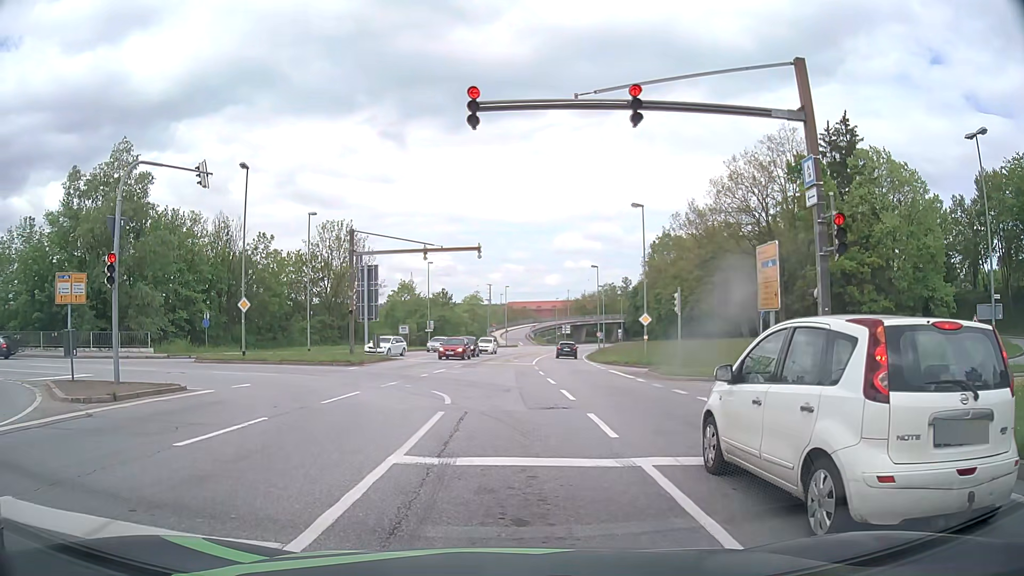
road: primary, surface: asphalt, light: Day
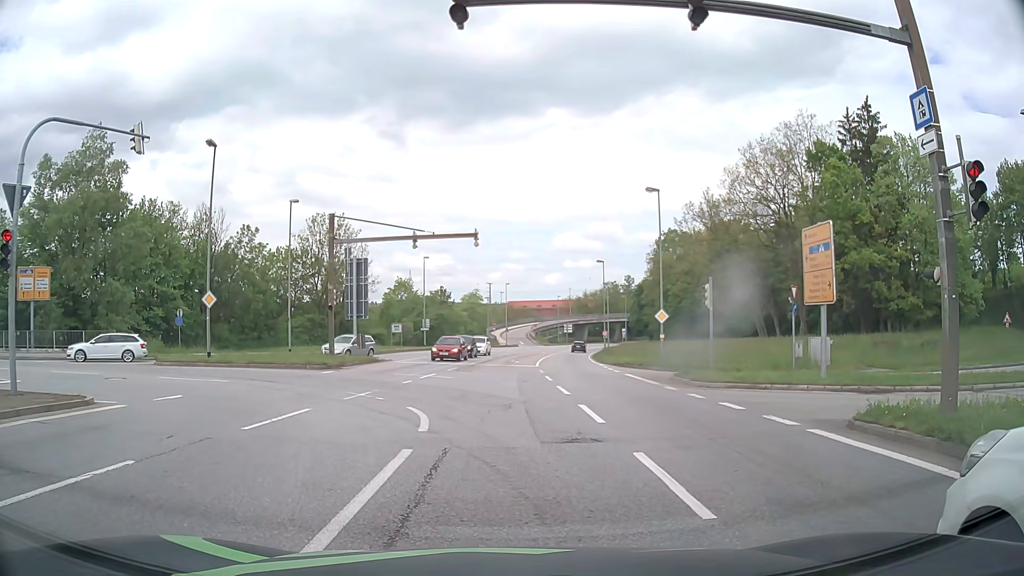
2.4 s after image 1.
(0.0, +4.3) m; +1°
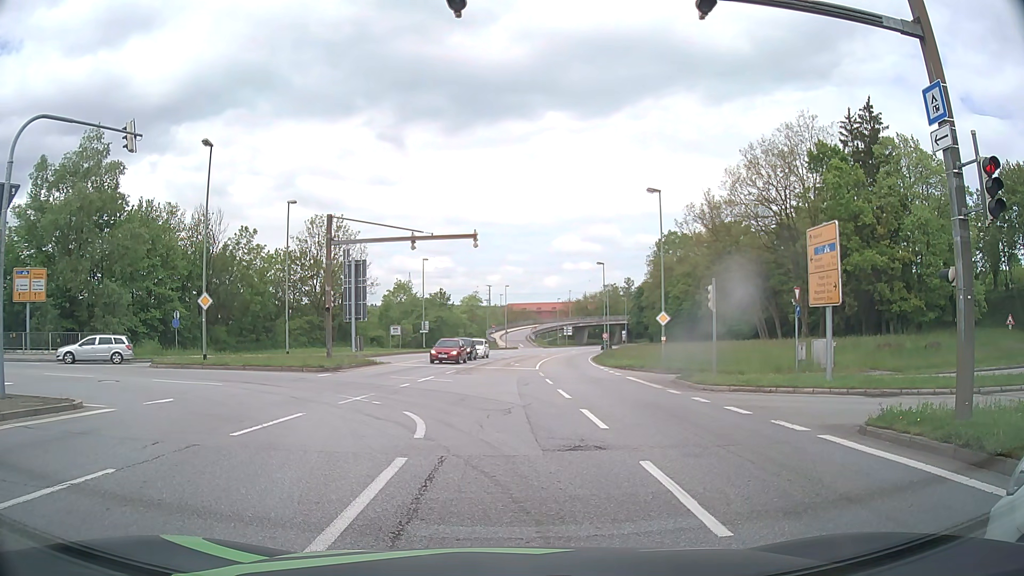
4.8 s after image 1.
(0.0, +0.5) m; 0°
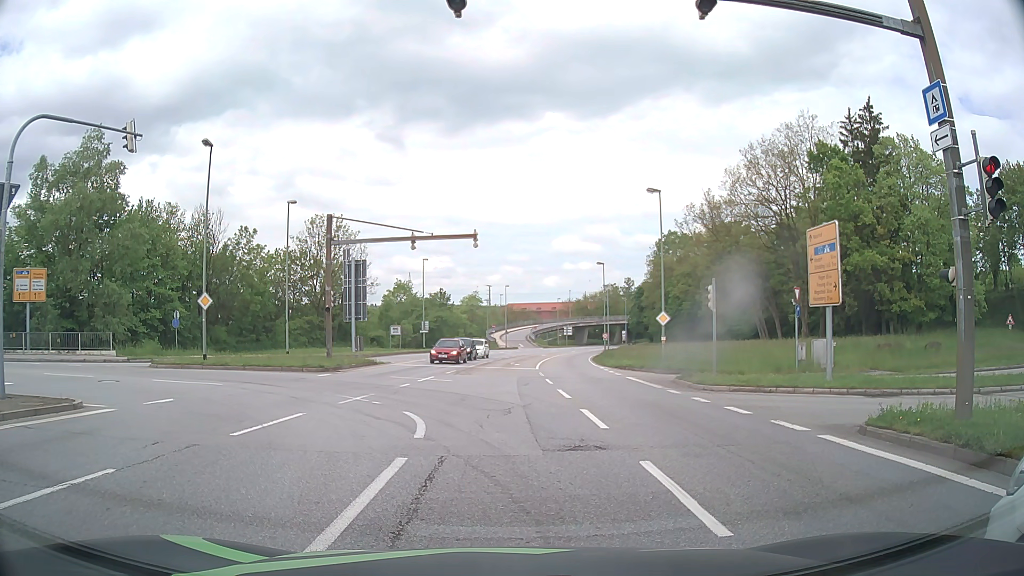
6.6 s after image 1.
(0.0, 0.0) m; 0°
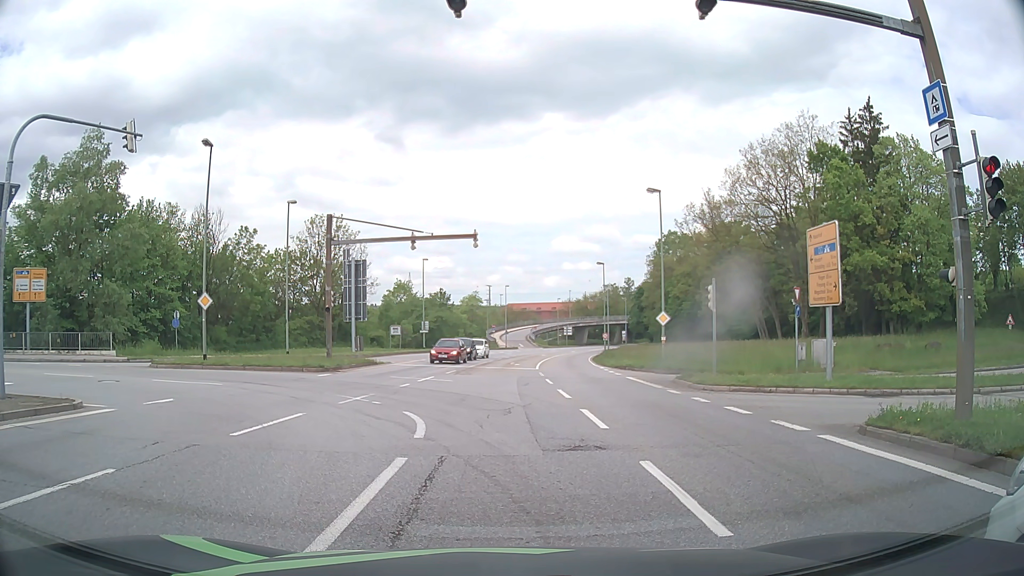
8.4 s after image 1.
(0.0, 0.0) m; 0°
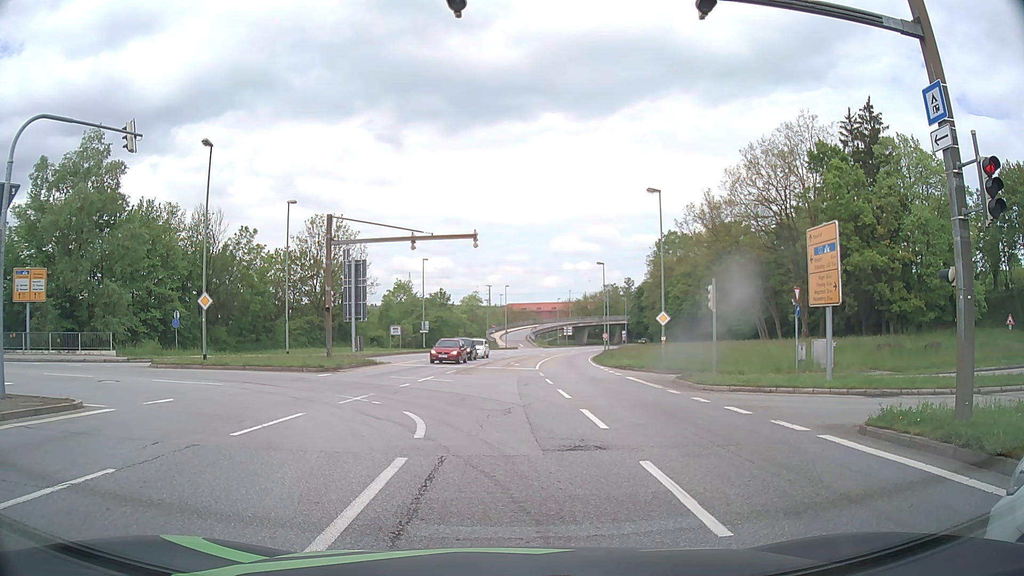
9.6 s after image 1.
(0.0, 0.0) m; 0°
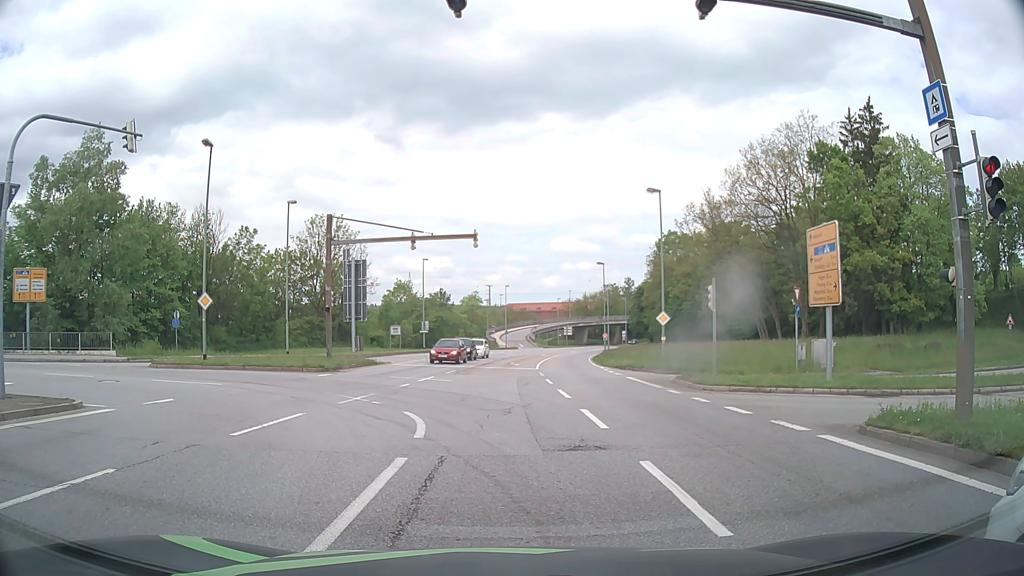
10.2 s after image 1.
(0.0, 0.0) m; 0°
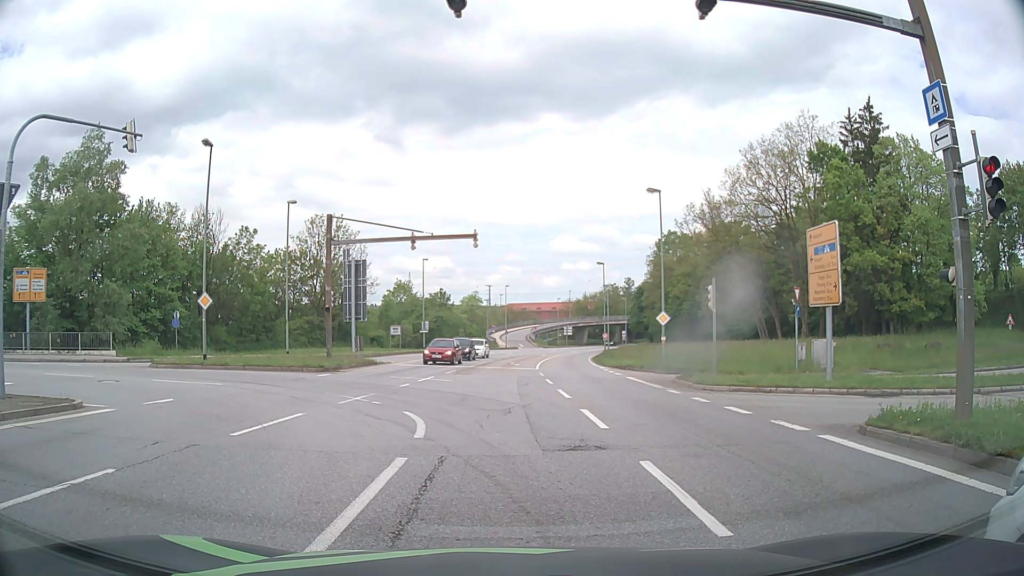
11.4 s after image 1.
(0.0, 0.0) m; 0°
(0, +10) (-4, +19) (-13, +24) (-23, +25) (-33, +26) (-43, +27) (-52, +29) (-62, +30) (-72, +32) (-82, +34) m
